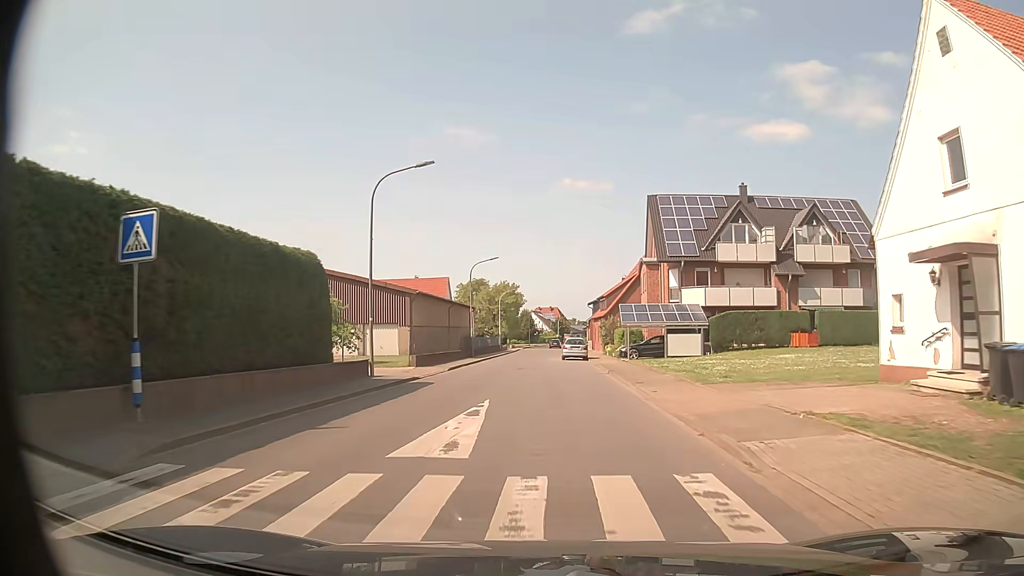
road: tertiary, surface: asphalt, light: Day
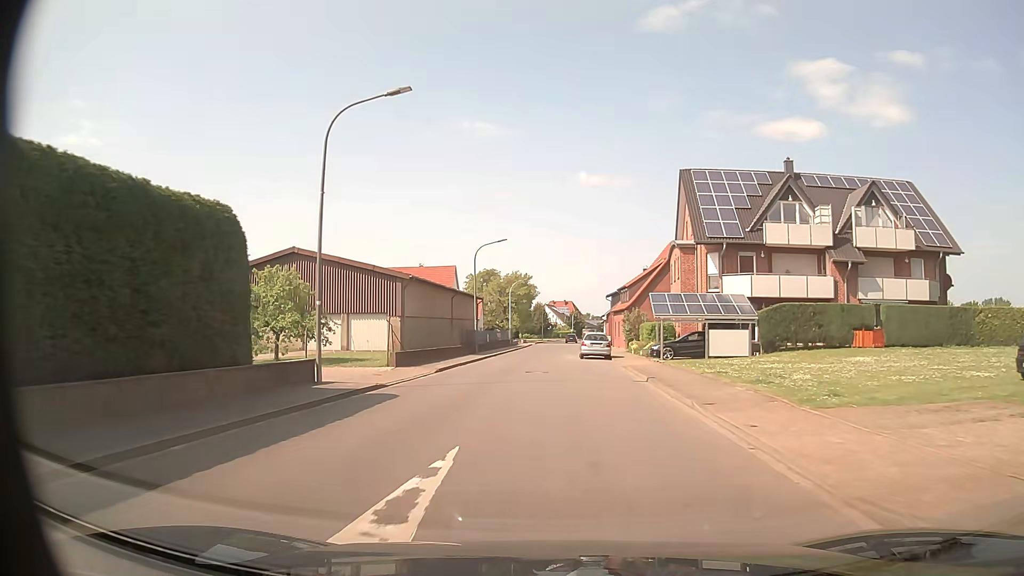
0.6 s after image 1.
(-0.1, +7.2) m; -1°
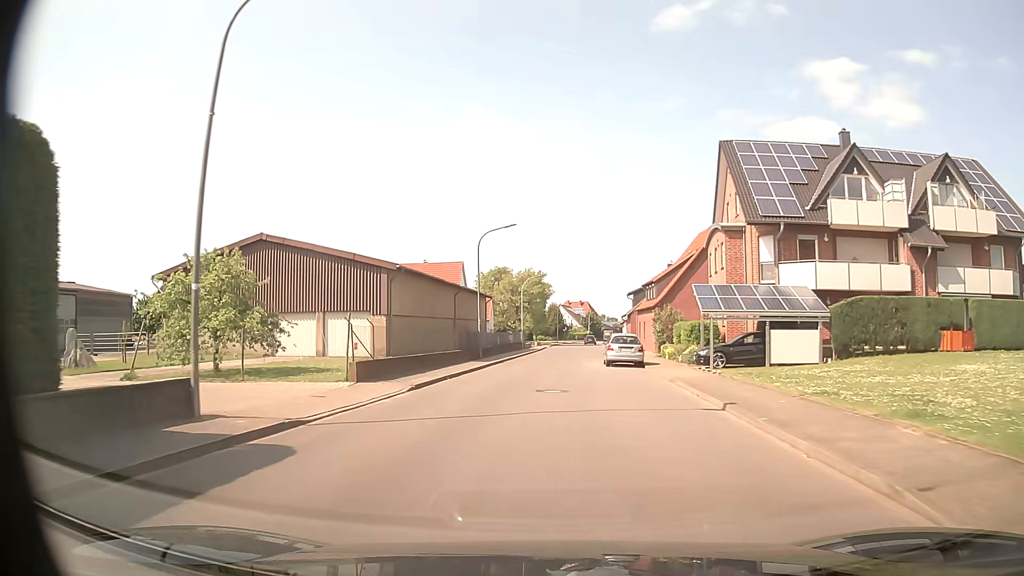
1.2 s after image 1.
(-0.1, +7.3) m; -2°
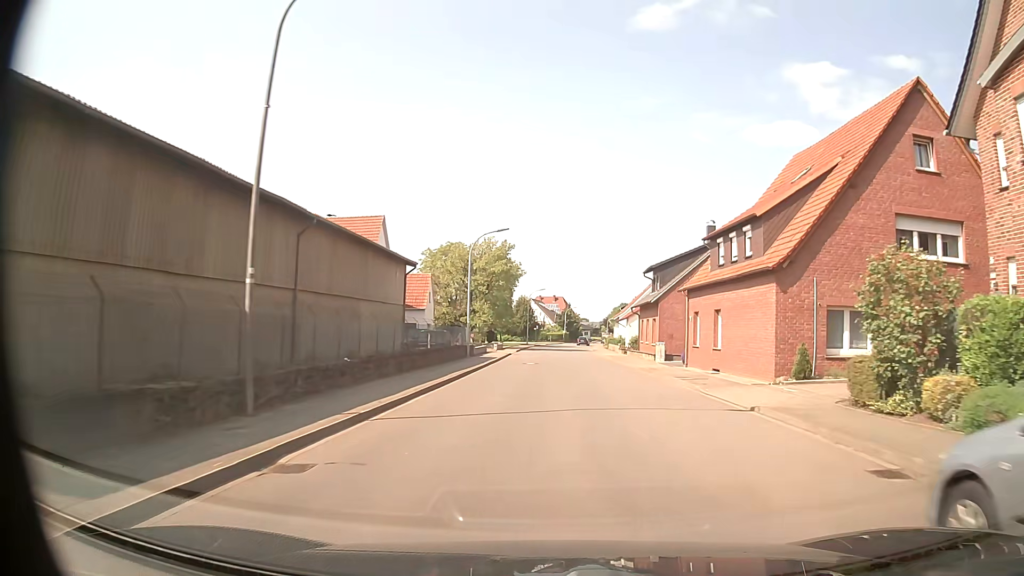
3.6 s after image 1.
(+0.2, +29.8) m; +2°
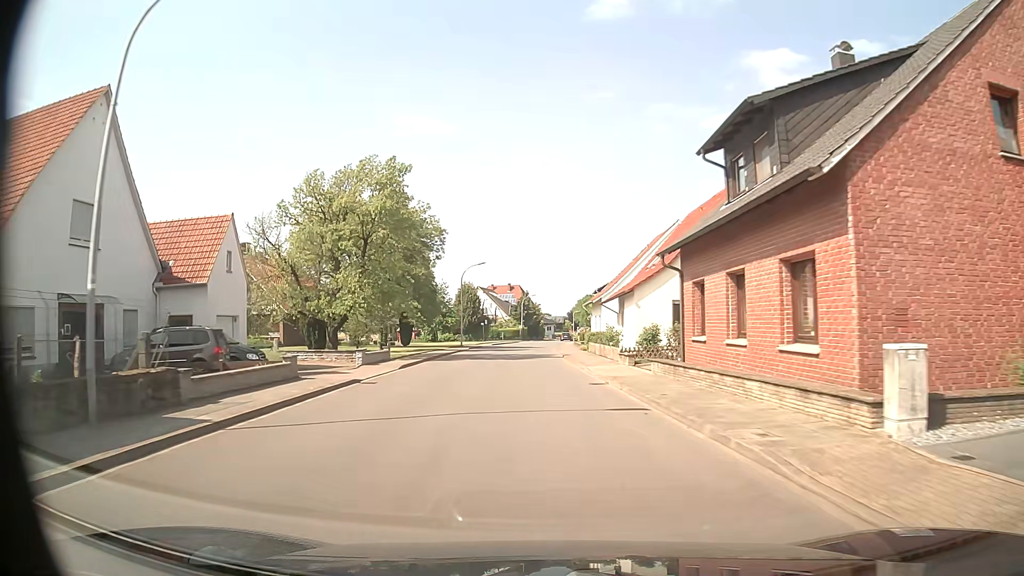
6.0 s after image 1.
(+1.8, +30.8) m; +3°
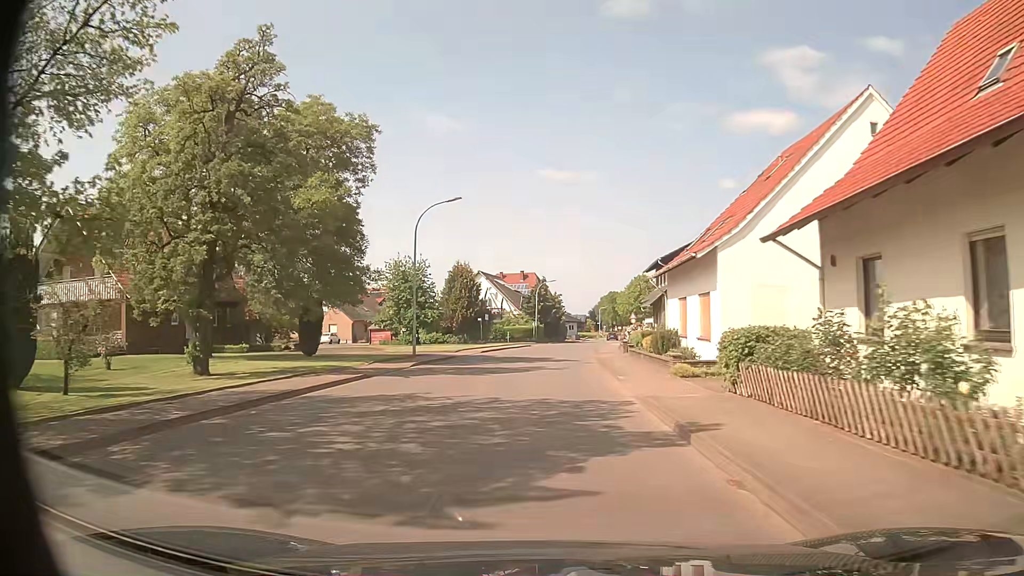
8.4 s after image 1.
(-0.5, +29.8) m; -2°
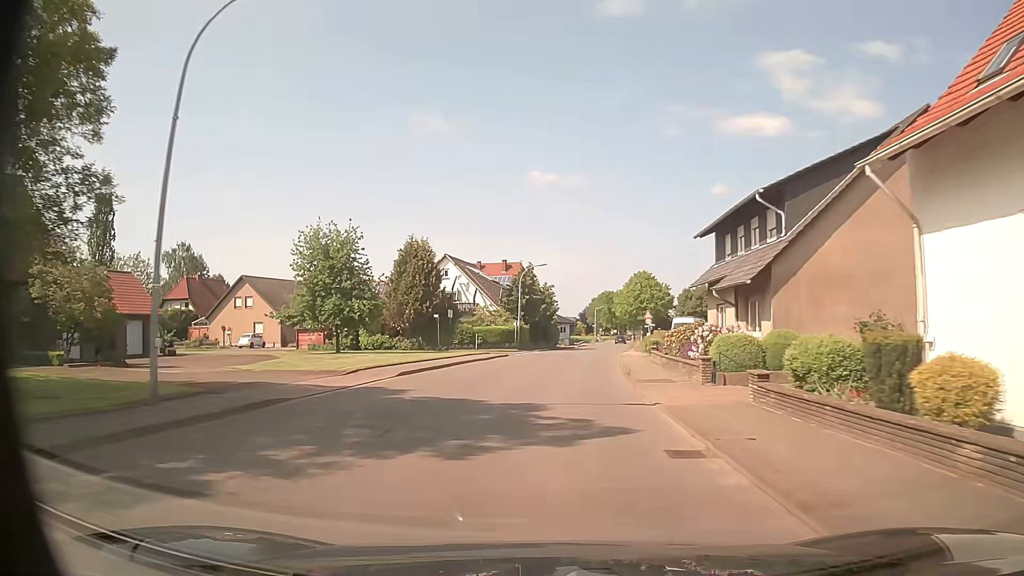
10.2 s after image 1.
(+0.1, +22.1) m; +1°
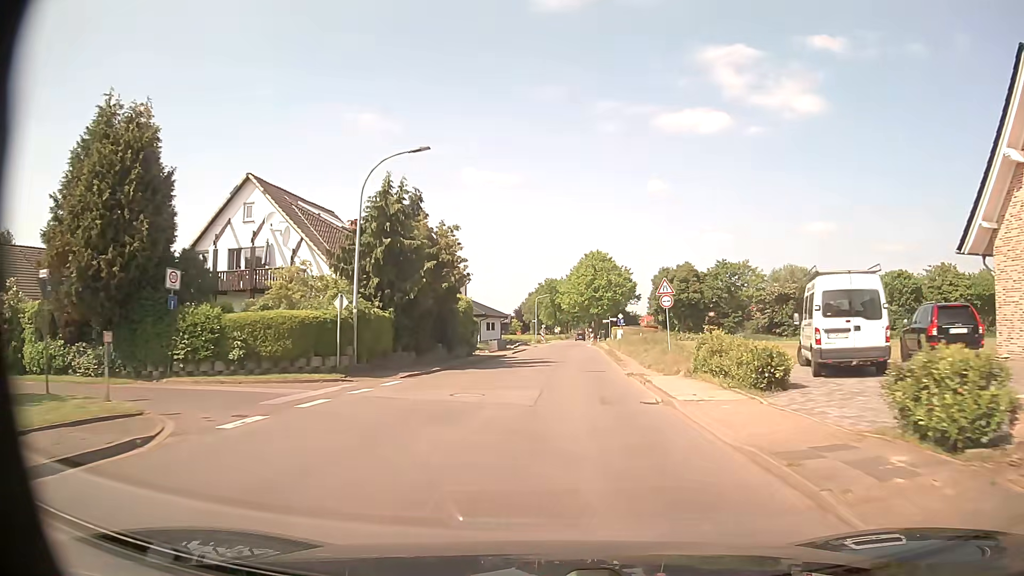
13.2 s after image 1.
(+1.5, +36.9) m; +5°
(0, +10) (+1, +20) (+1, +30) (+2, +40) (+2, +50) (+2, +60) (+3, +70) (+3, +80) (+4, +90) (+5, +100) m
